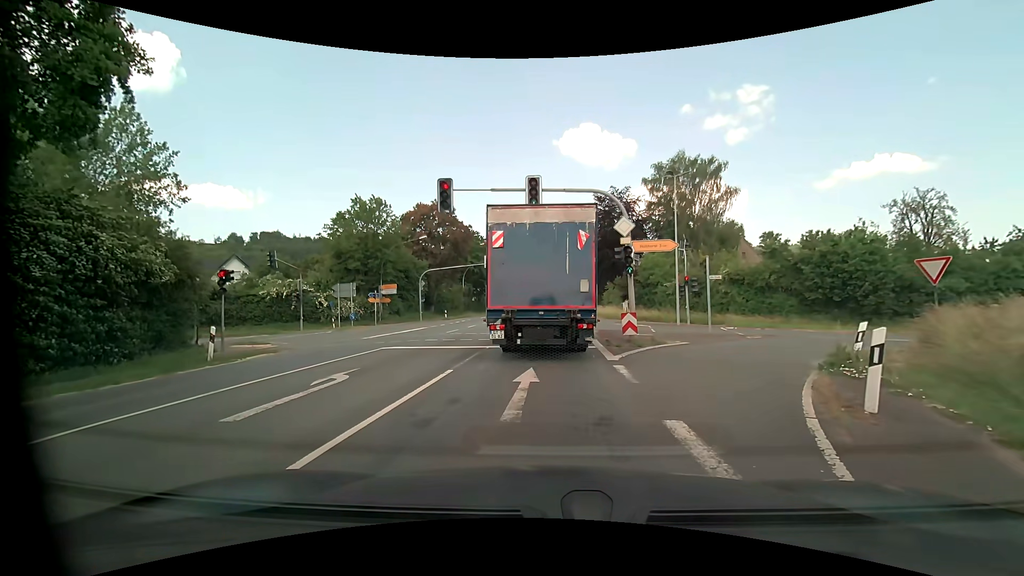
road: primary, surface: asphalt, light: Day
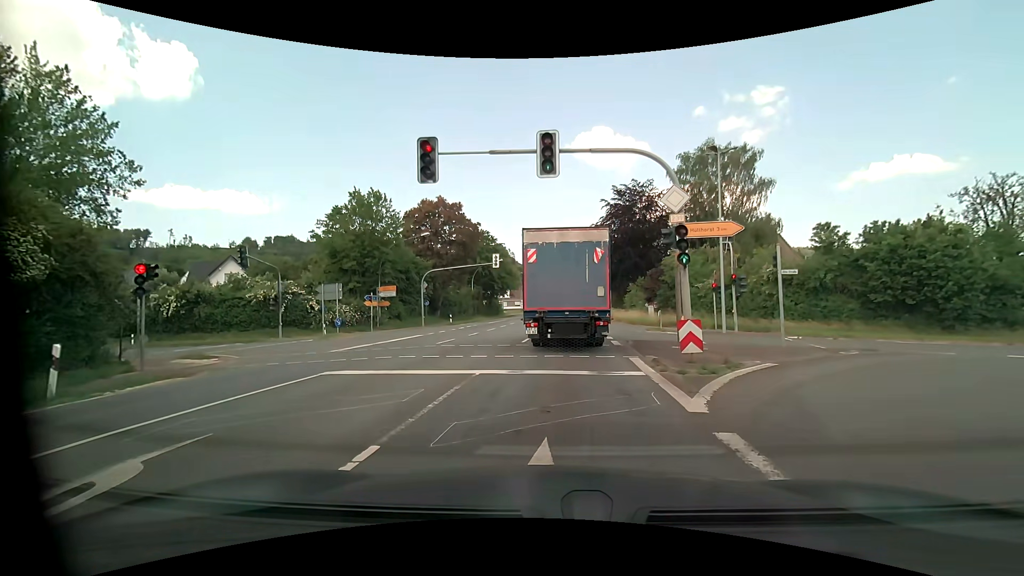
(+0.1, +5.6) m; 0°
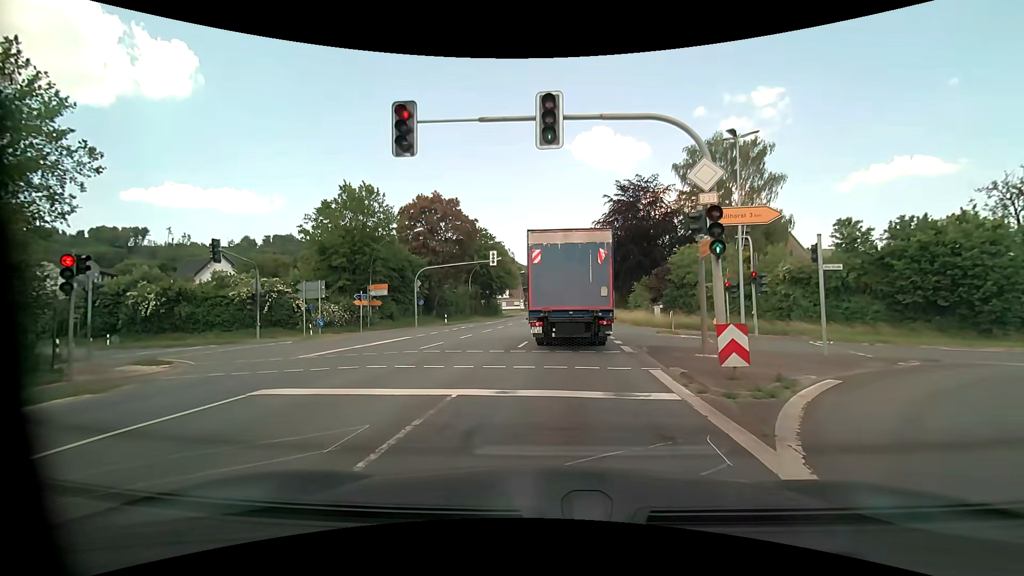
(0.0, +2.7) m; 0°
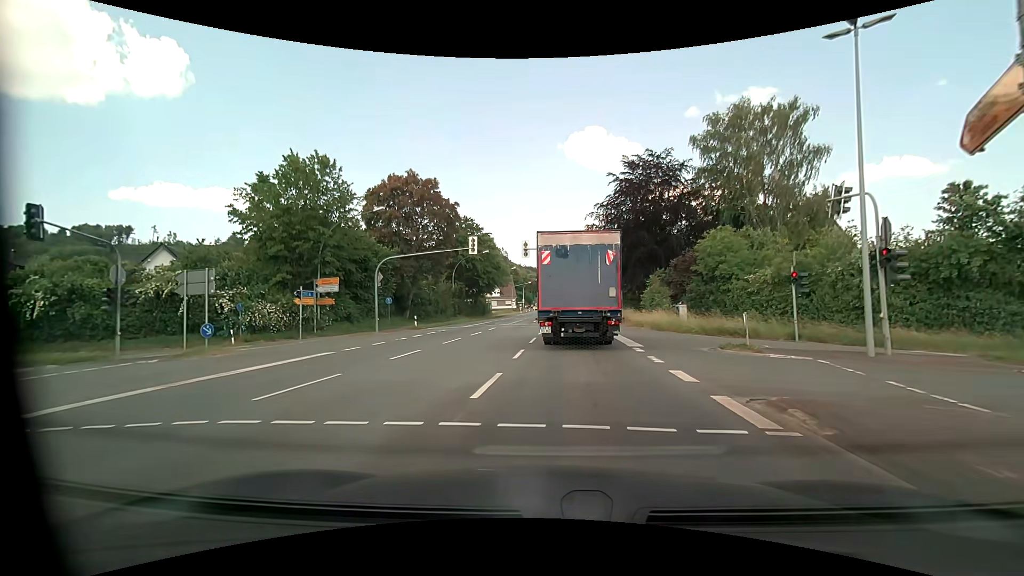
(+0.1, +10.0) m; +1°
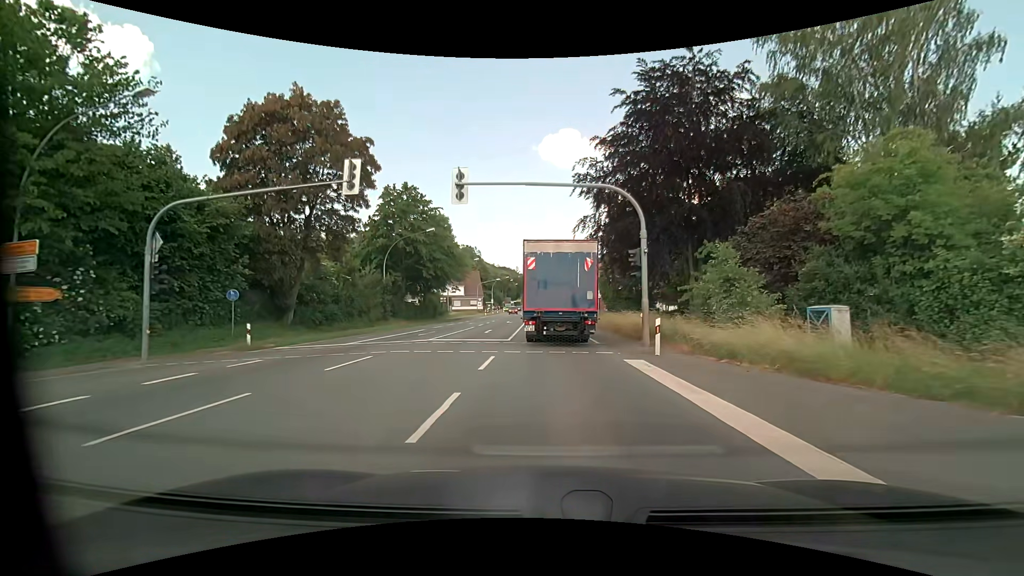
(+0.7, +20.7) m; +3°
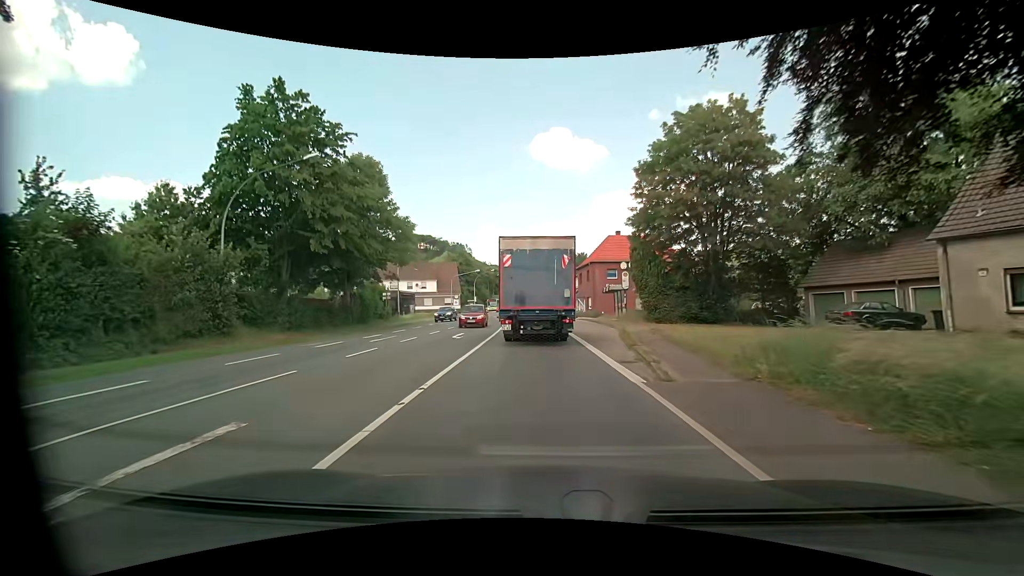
(+0.1, +25.8) m; +1°
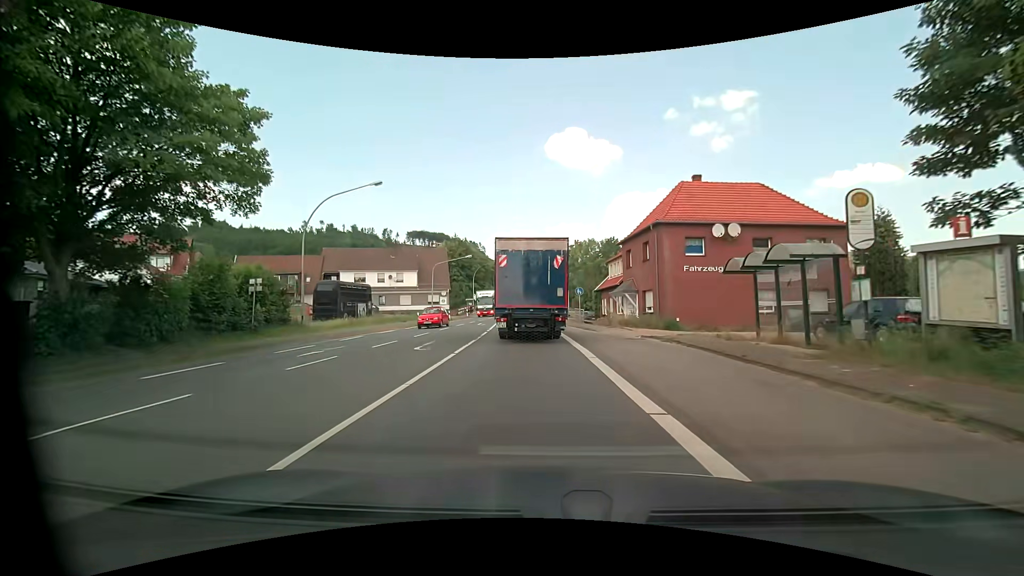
(-0.4, +27.2) m; -2°
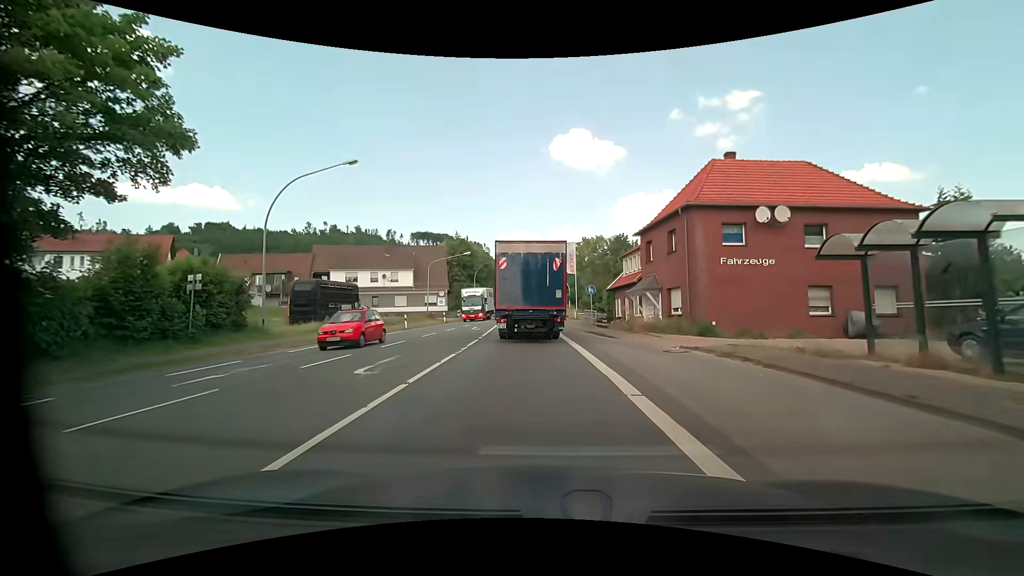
(0.0, +5.4) m; 0°
(0, +10) (0, +20) (-1, +30) (-2, +40) (-2, +50) (-3, +60) (-2, +70) (-2, +80) (-1, +90) (-1, +100) m
